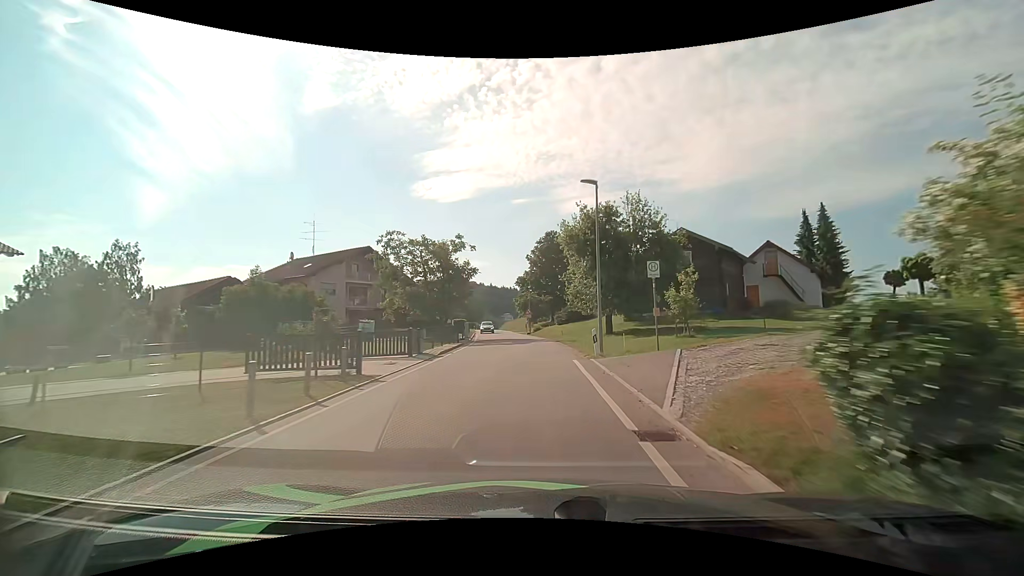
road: tertiary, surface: asphalt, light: Day
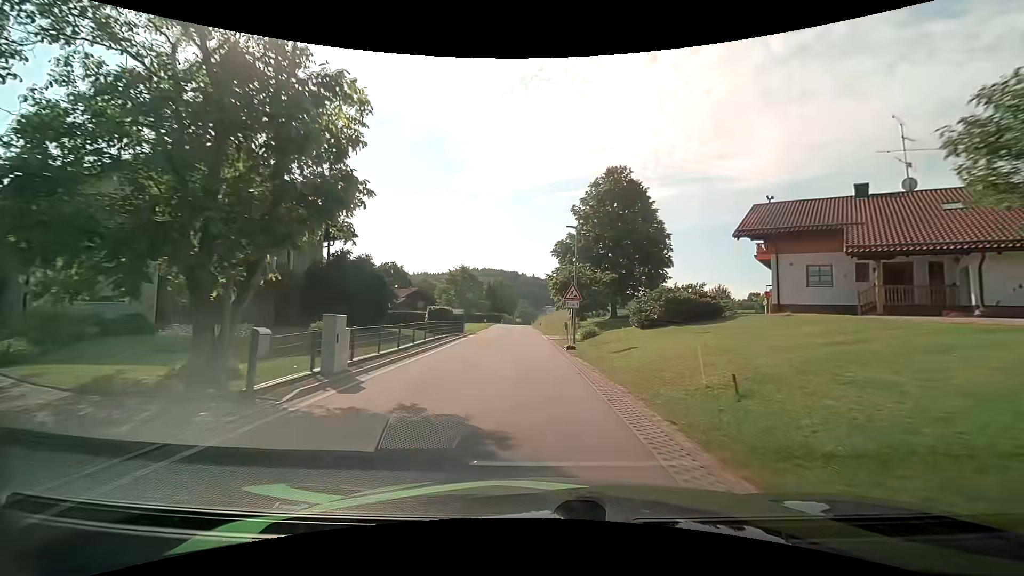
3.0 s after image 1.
(-0.4, +32.1) m; -4°
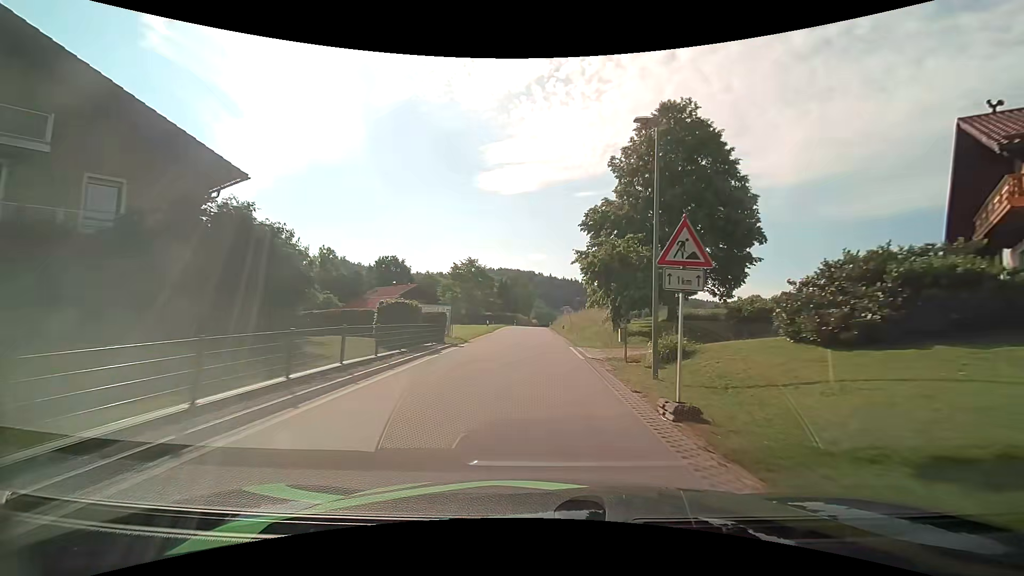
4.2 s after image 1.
(-0.5, +14.6) m; -3°
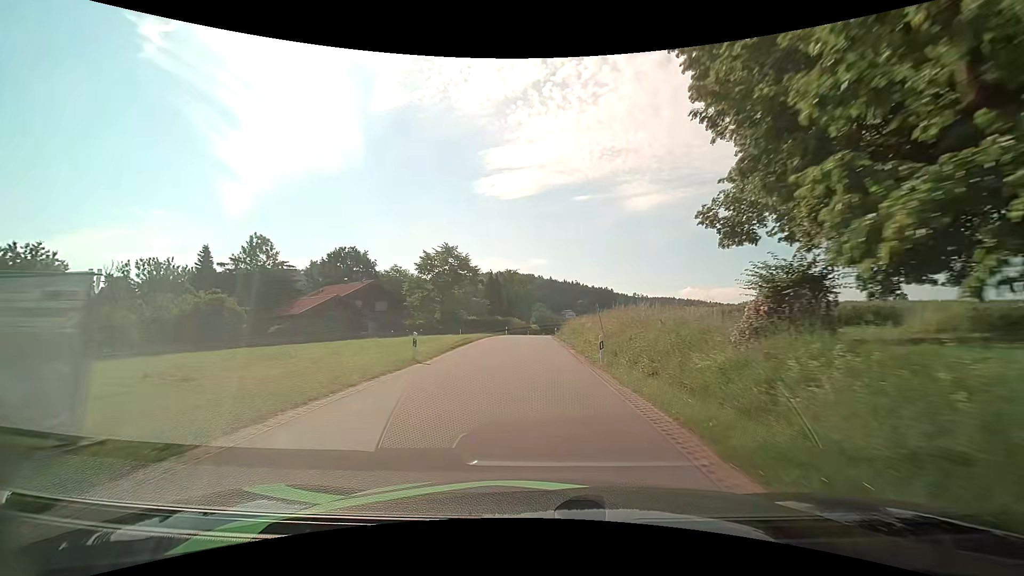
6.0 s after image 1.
(+0.1, +23.9) m; 0°
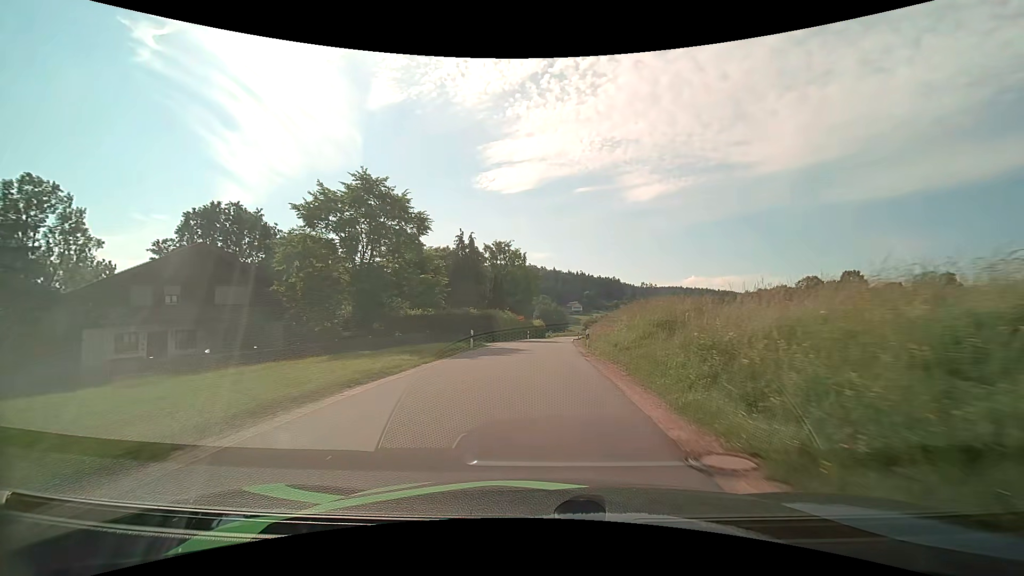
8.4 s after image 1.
(-0.1, +34.2) m; 0°
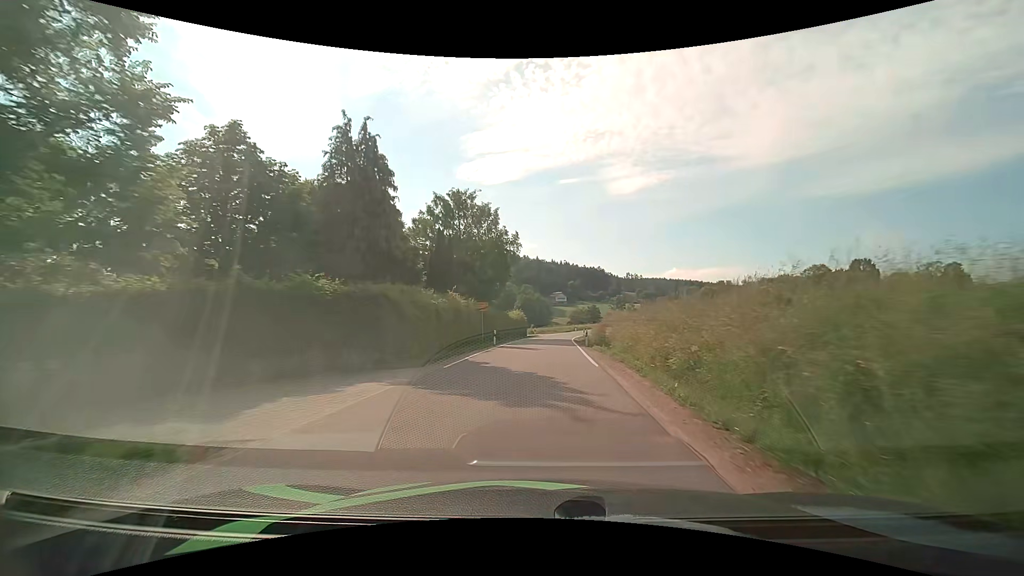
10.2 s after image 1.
(+0.3, +26.0) m; +2°
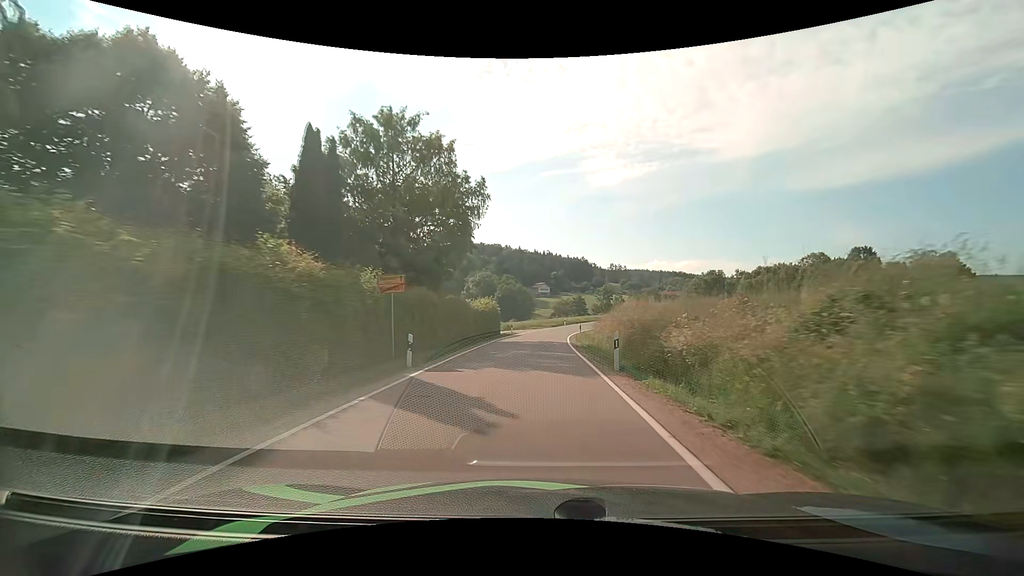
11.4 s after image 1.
(+0.4, +17.4) m; +3°
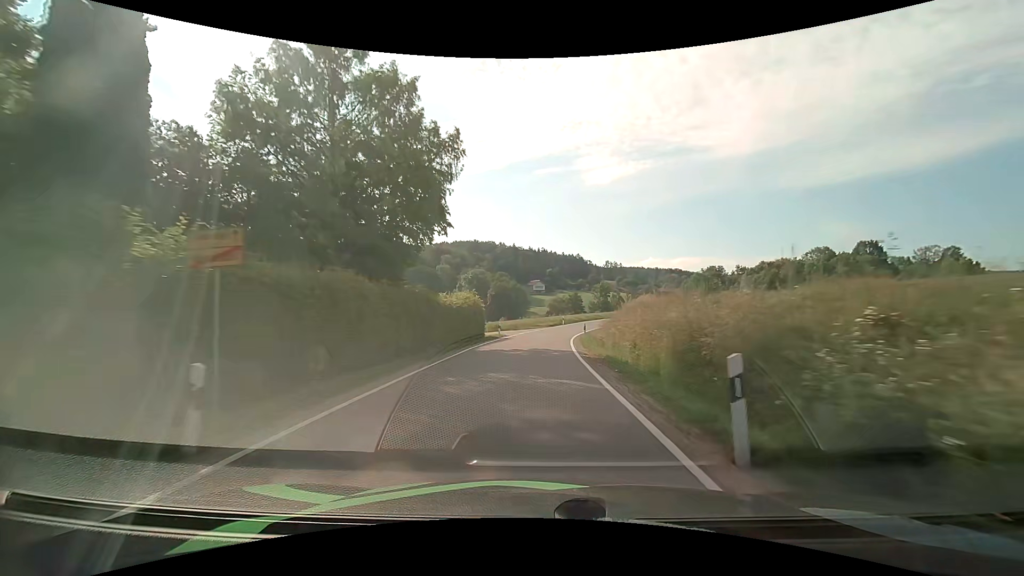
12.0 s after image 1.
(0.0, +8.5) m; 0°
(0, +10) (0, +20) (+1, +30) (+2, +40) (+4, +50) (+7, +59) (+11, +69) (+16, +77) (+22, +85) (+28, +93) m
